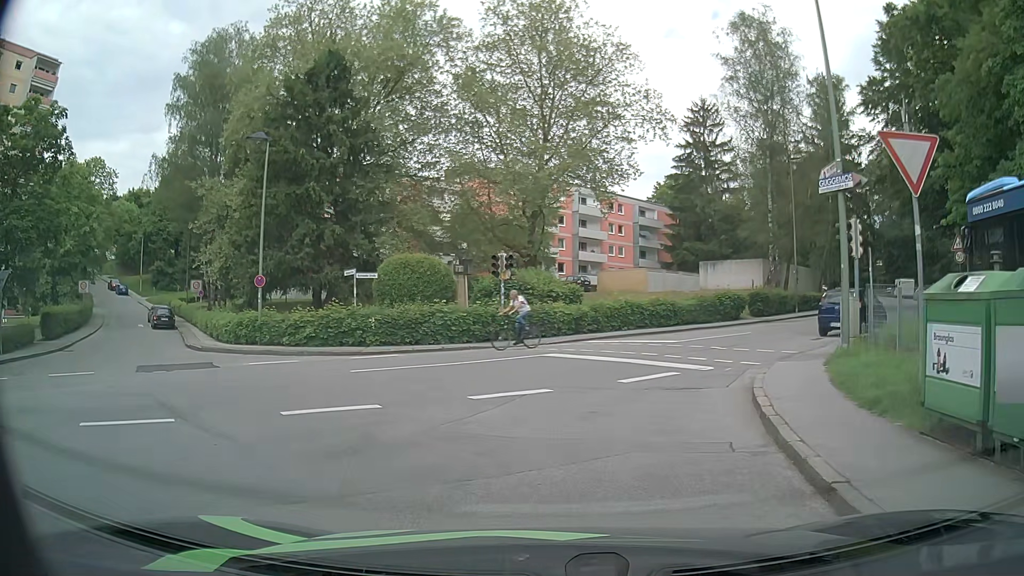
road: residential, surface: asphalt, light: Day
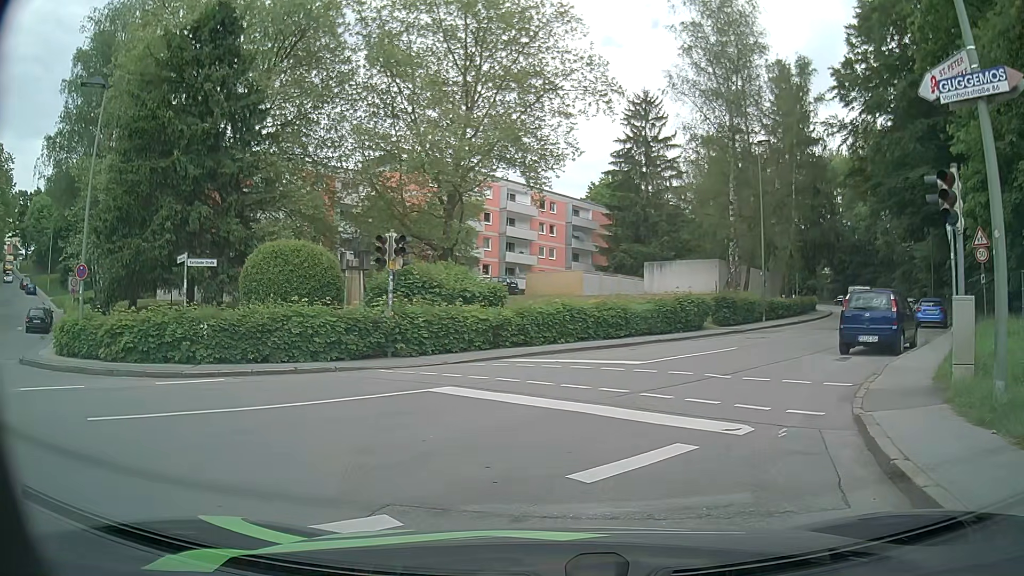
(+0.4, +7.0) m; +6°
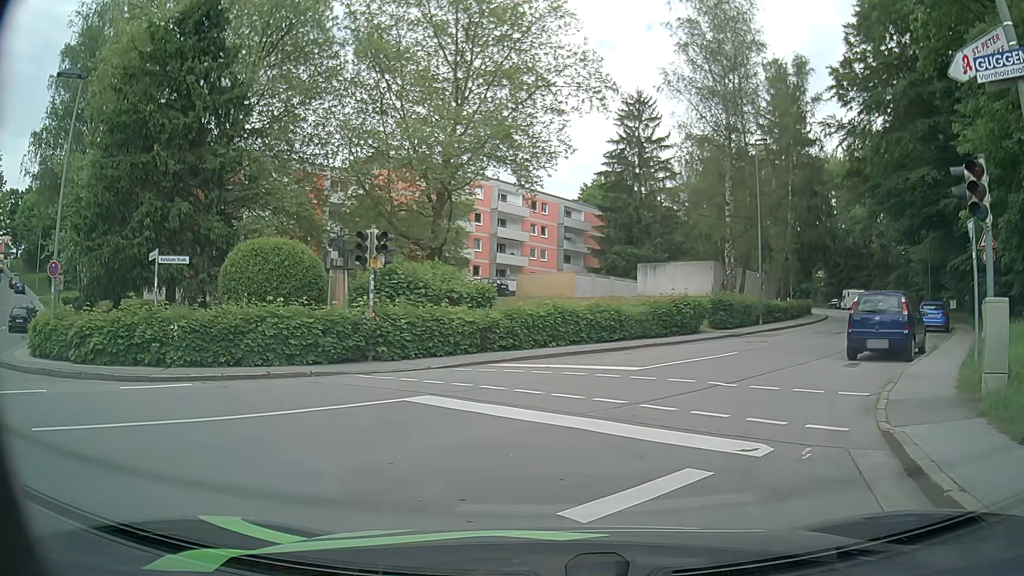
(0.0, +0.9) m; 0°
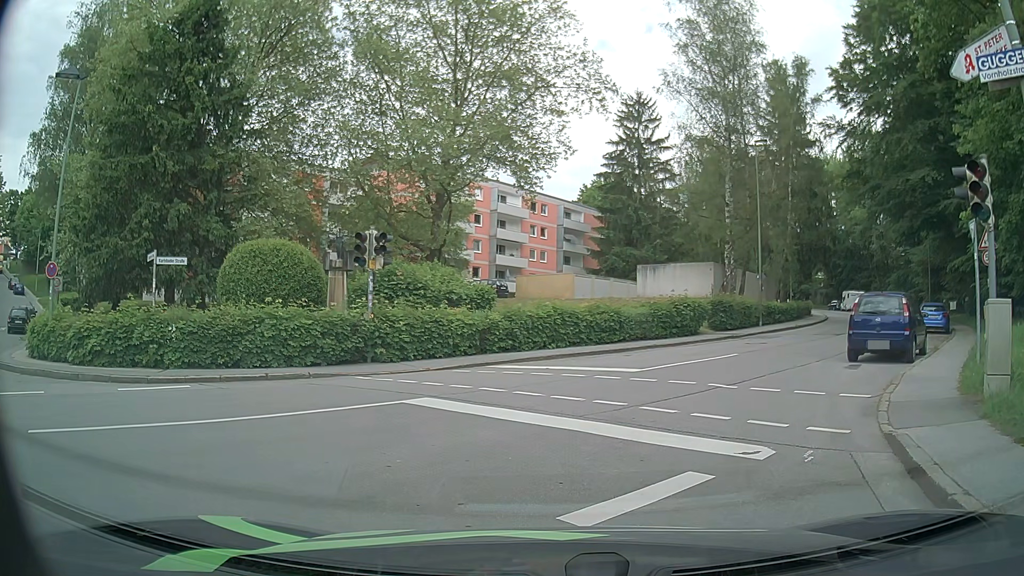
(0.0, +0.1) m; 0°
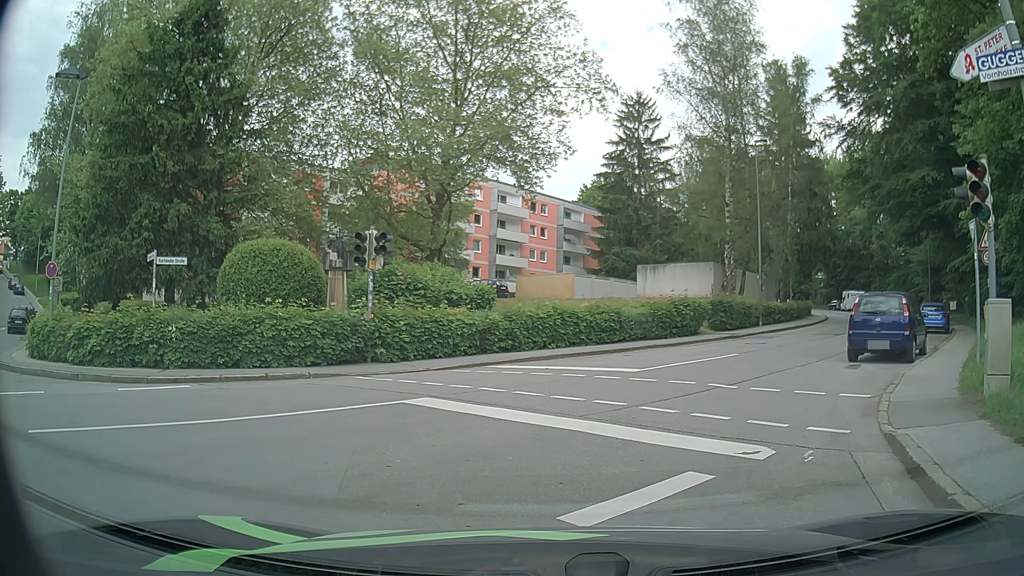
(0.0, 0.0) m; 0°
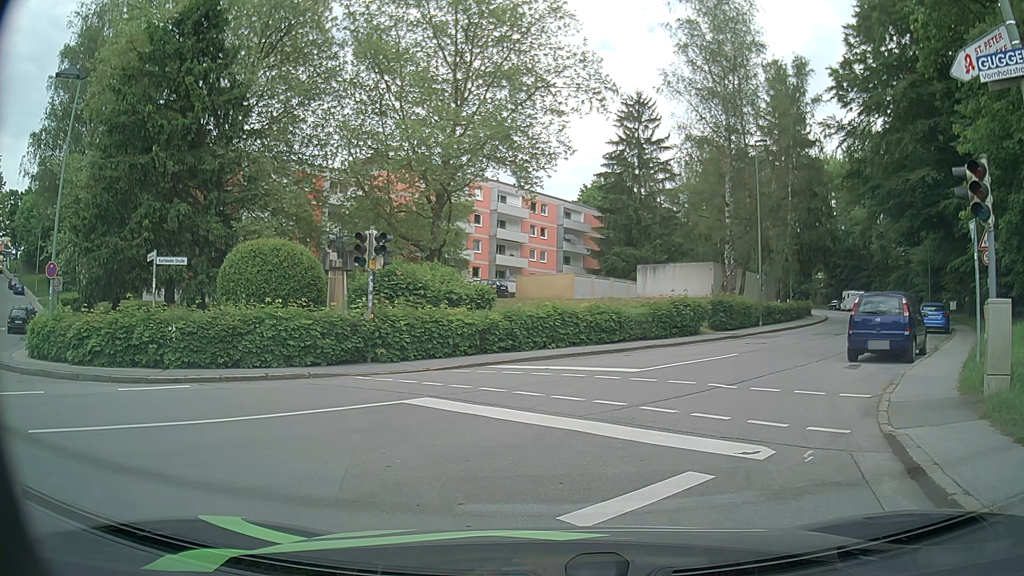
(0.0, 0.0) m; 0°
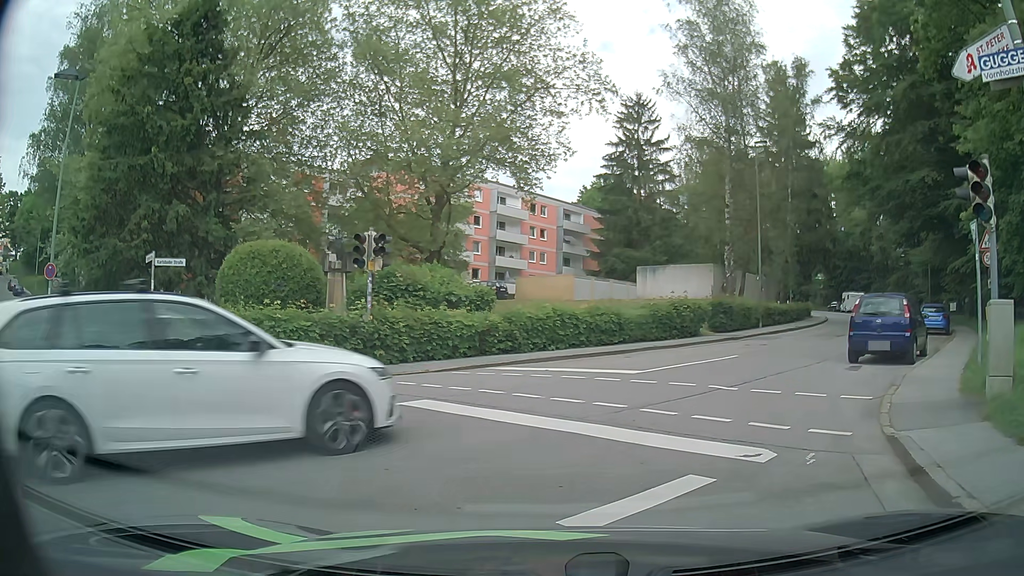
(0.0, 0.0) m; 0°
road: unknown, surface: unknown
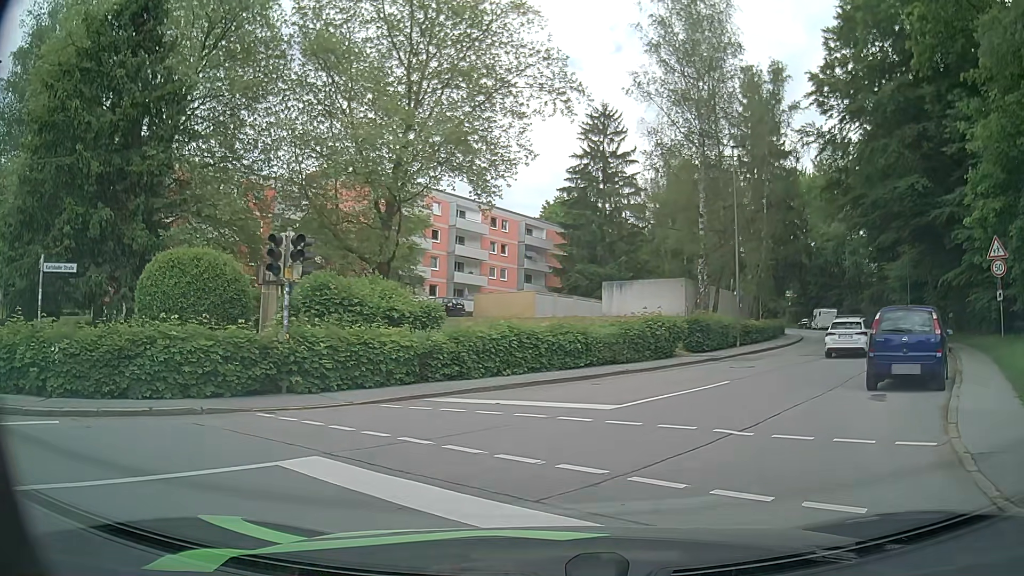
(+0.1, +3.2) m; +6°
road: residential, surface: asphalt
(+1, +10) (+6, +19) (+12, +27) (+17, +36) (+21, +45) (+25, +54) (+28, +63) (+31, +73) (+32, +83) (+34, +93) m
